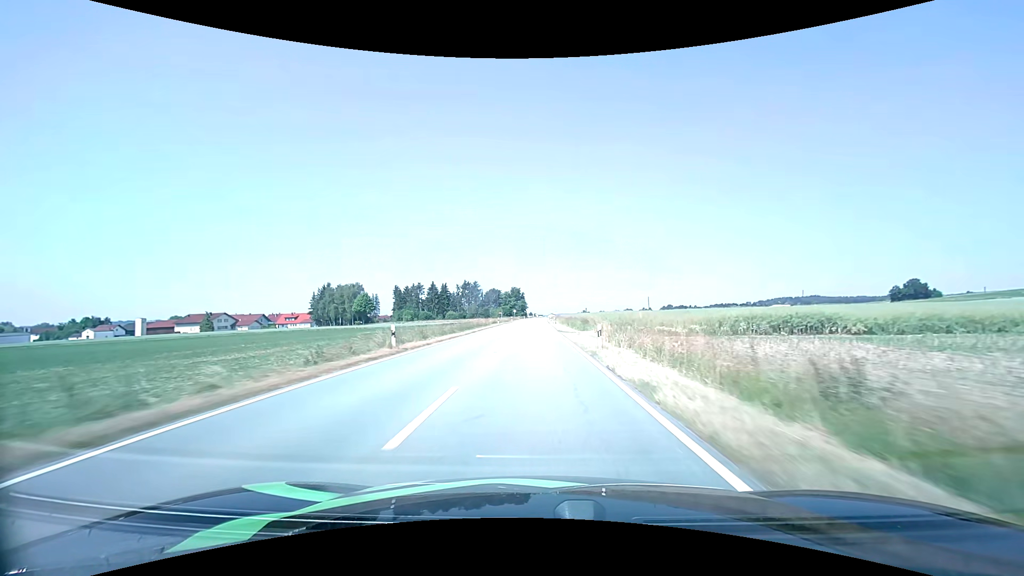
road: tertiary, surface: asphalt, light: Day
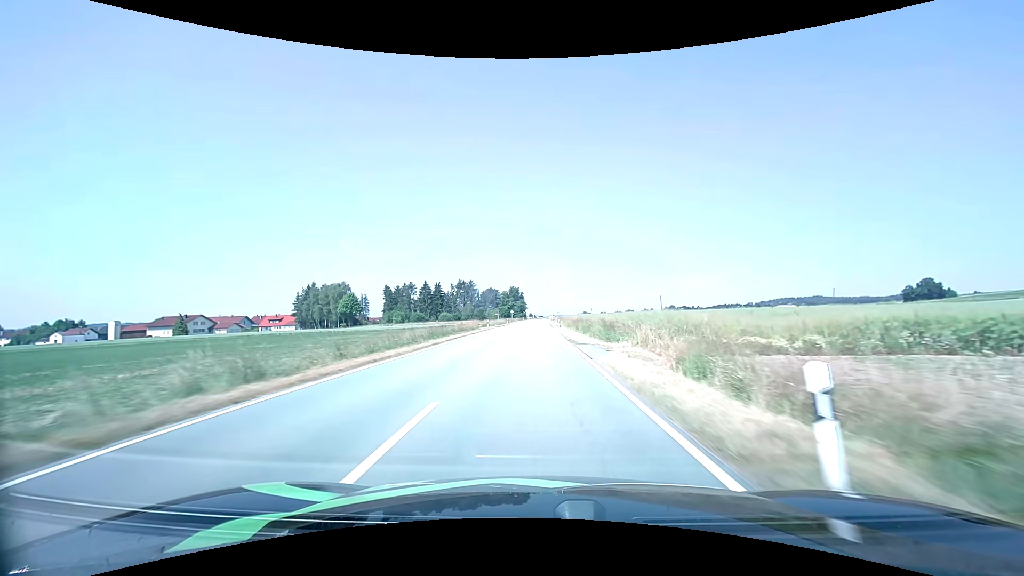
(0.0, +14.6) m; 0°
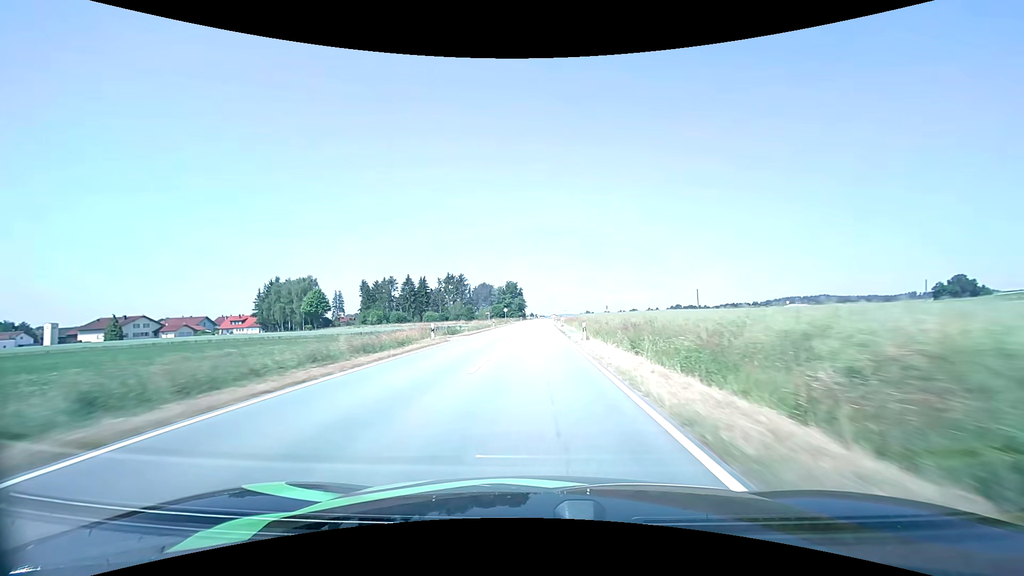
(0.0, +29.1) m; 0°
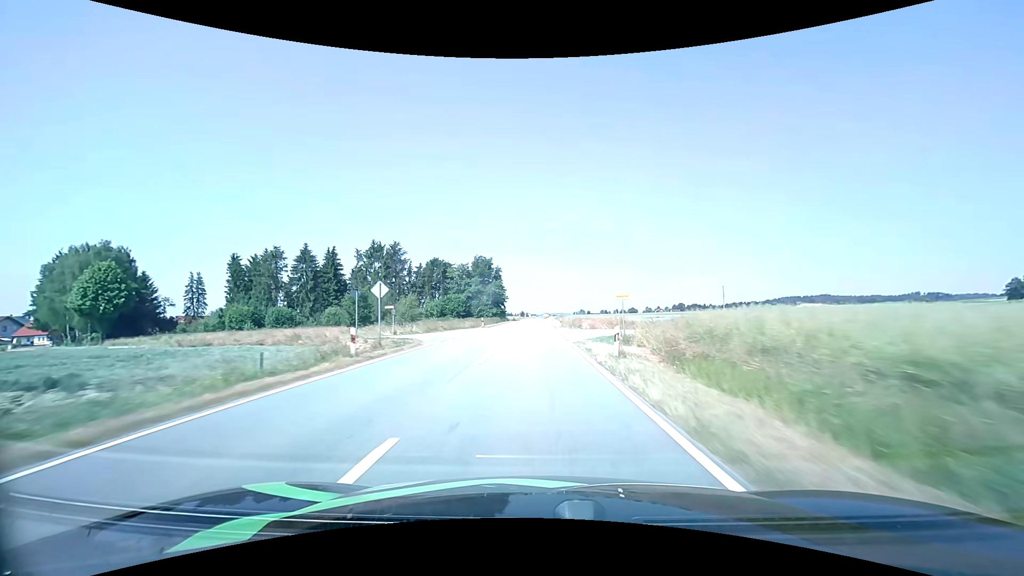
(+0.3, +72.7) m; +1°
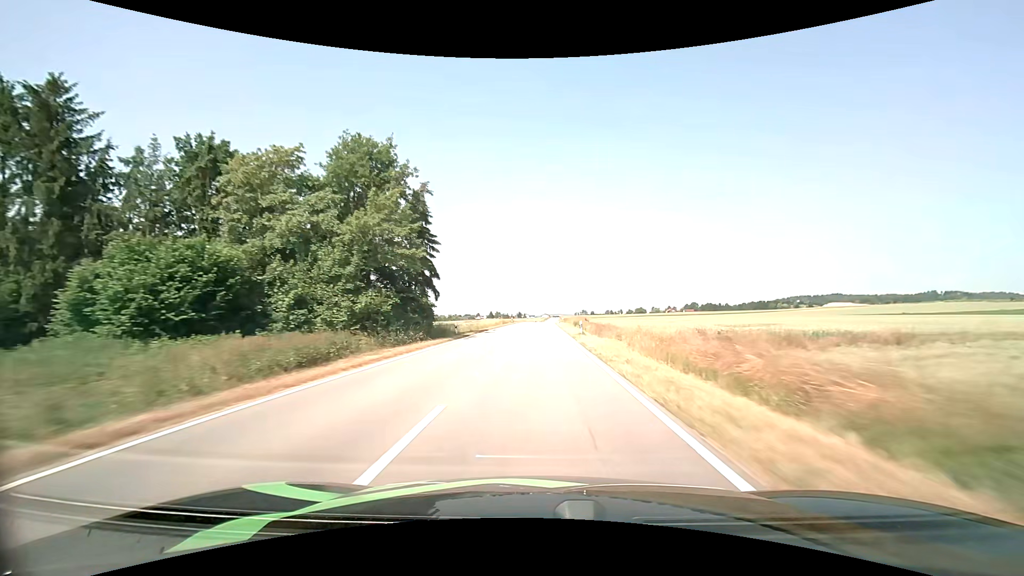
(0.0, +72.5) m; 0°
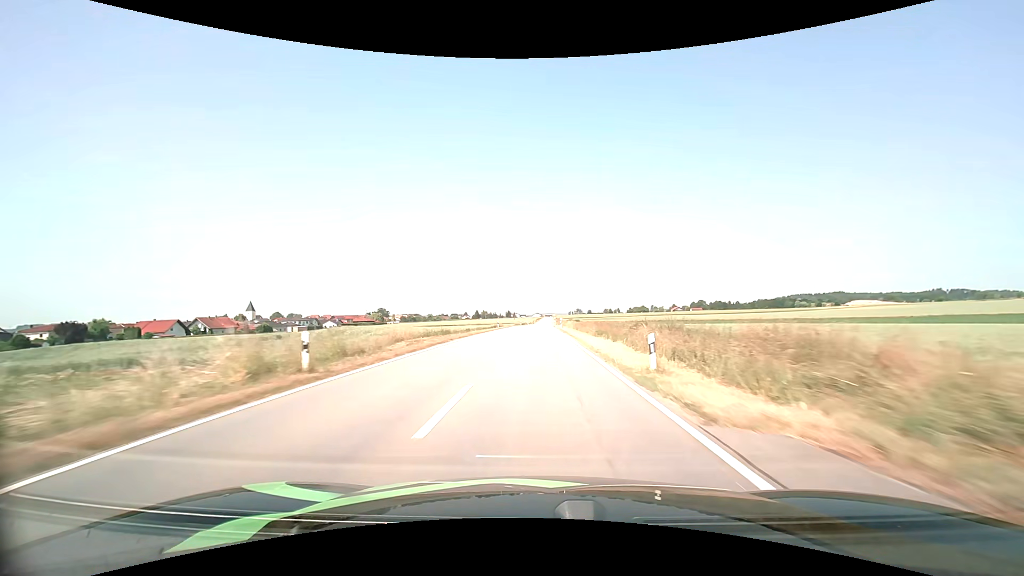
(+0.6, +72.3) m; +1°
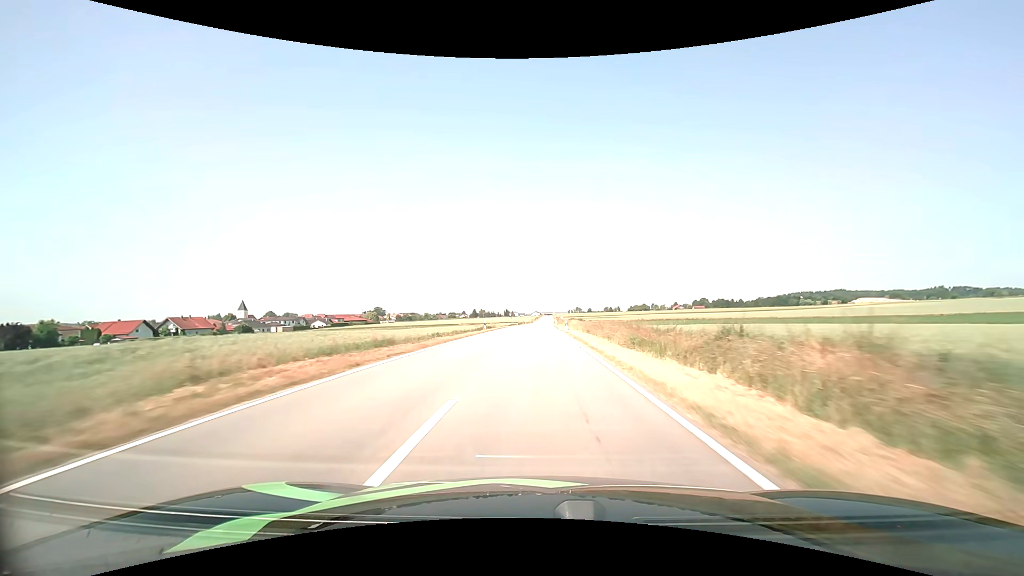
(0.0, +14.1) m; 0°
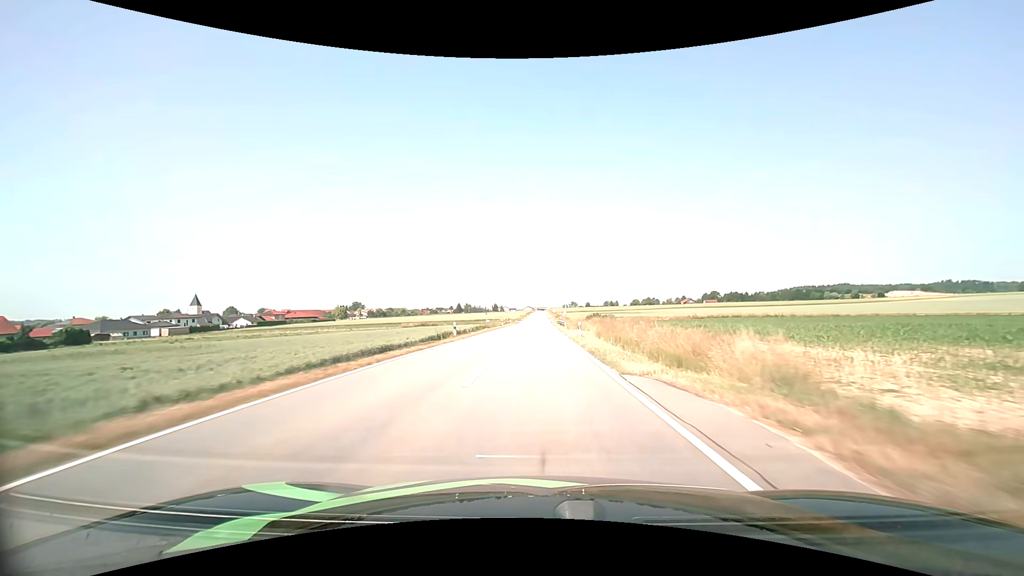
(+0.5, +68.6) m; +1°
(0, +10) (0, +20) (0, +30) (0, +40) (0, +50) (0, +60) (0, +70) (+1, +80) (+1, +90) (+1, +100) m
